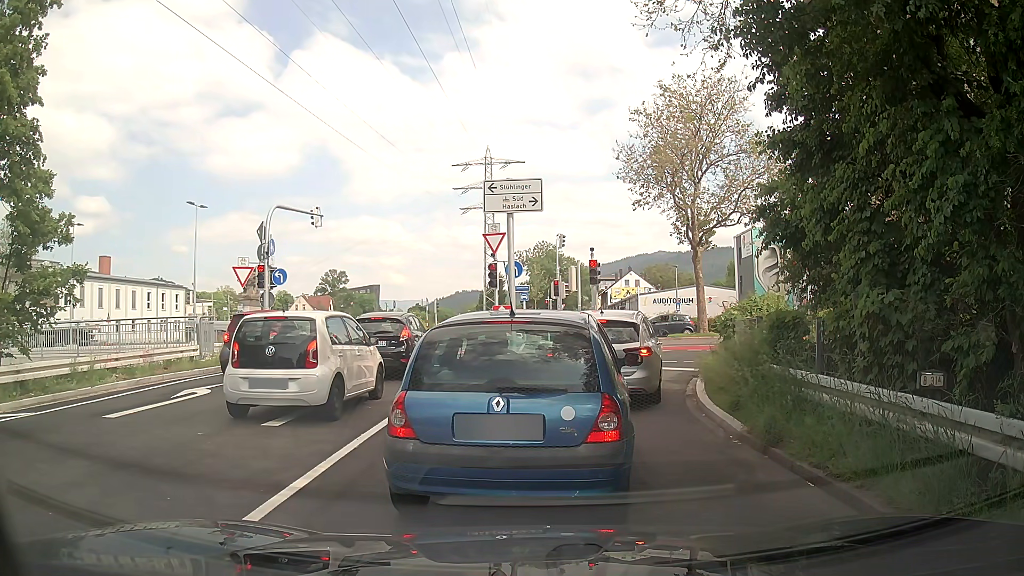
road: trunk_link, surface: asphalt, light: Day
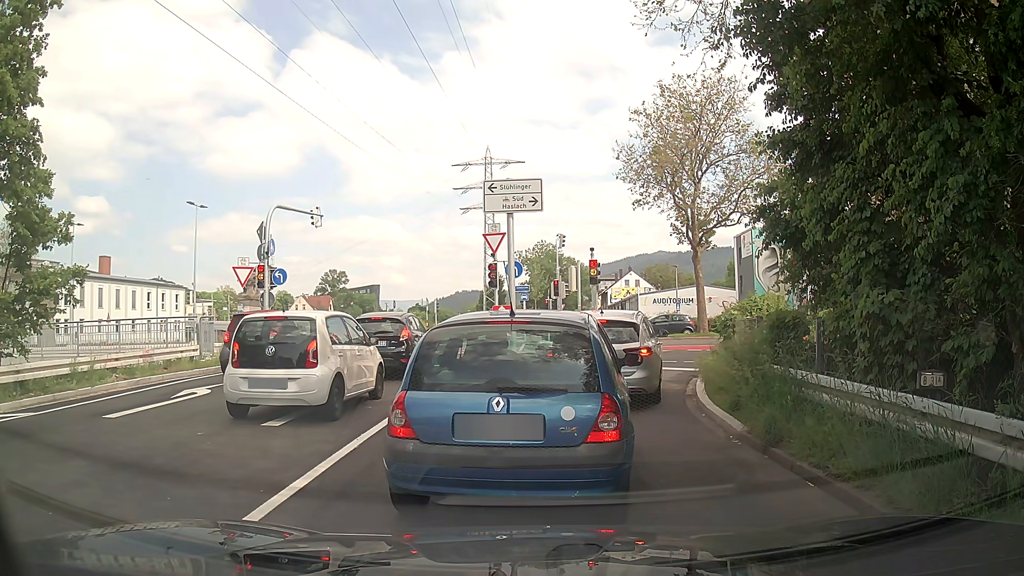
(0.0, 0.0) m; 0°
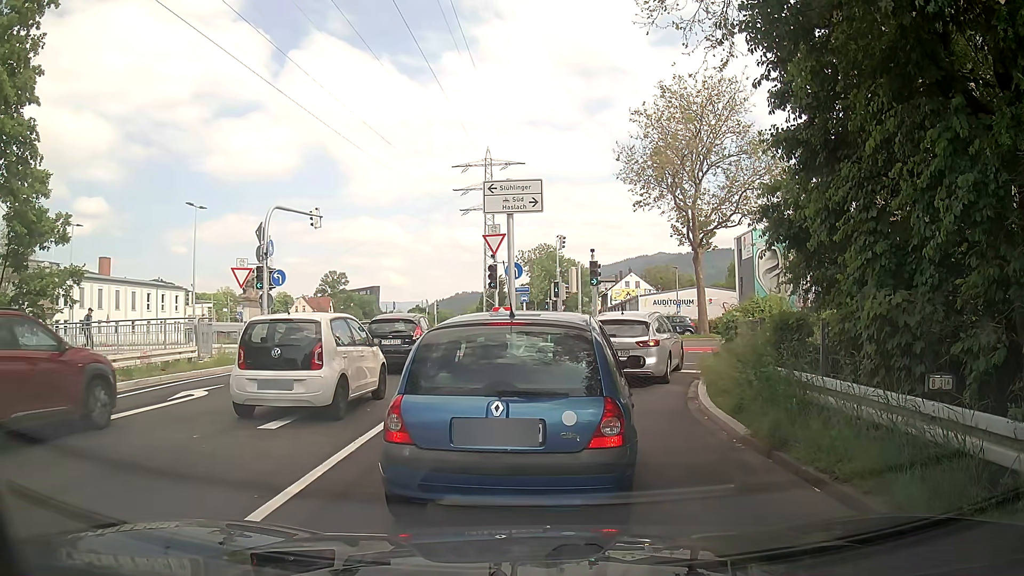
(0.0, +0.1) m; 0°
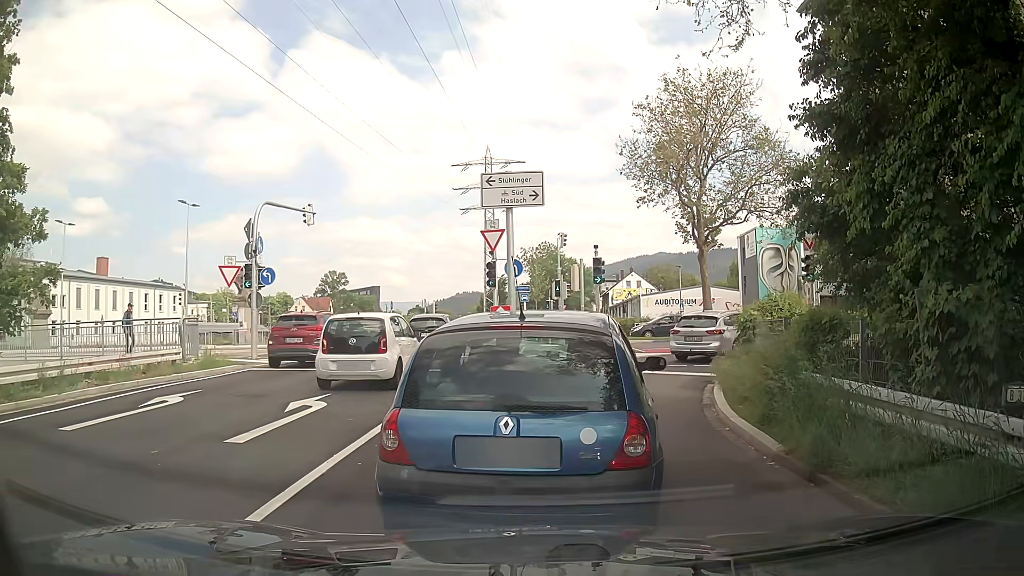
(0.0, +1.1) m; 0°
